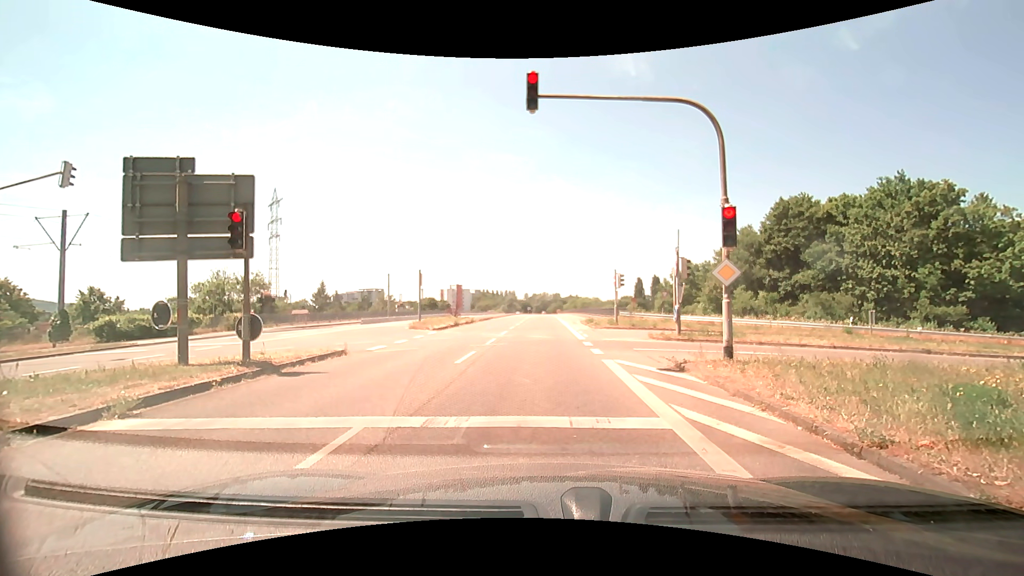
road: secondary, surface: asphalt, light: Day
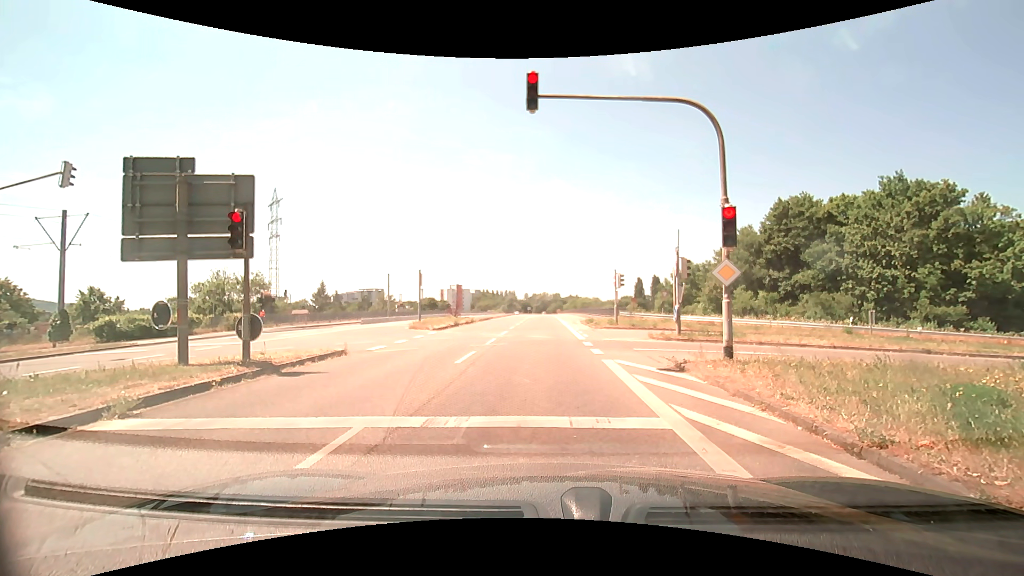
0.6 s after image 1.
(0.0, 0.0) m; 0°
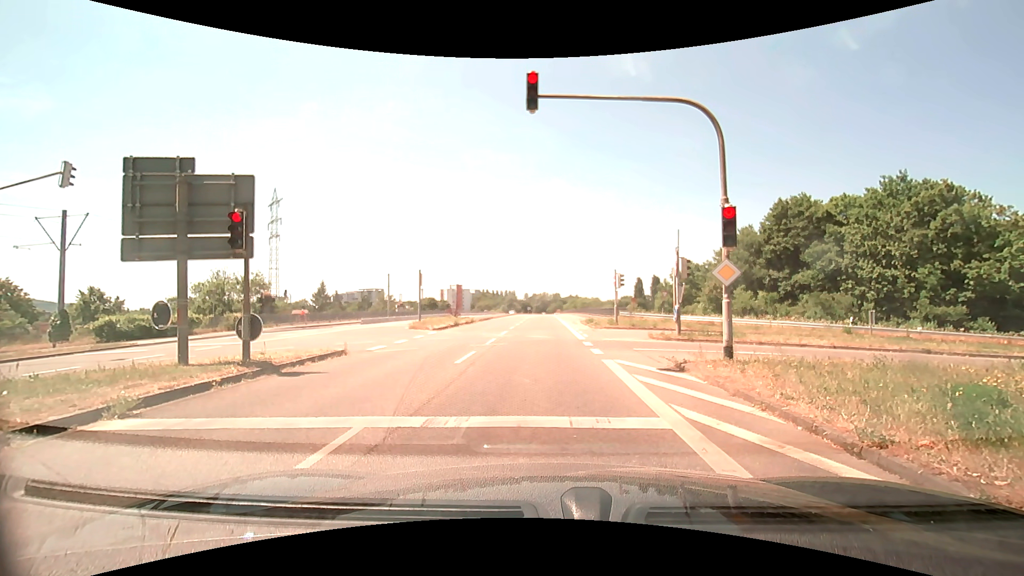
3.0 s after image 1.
(0.0, 0.0) m; 0°
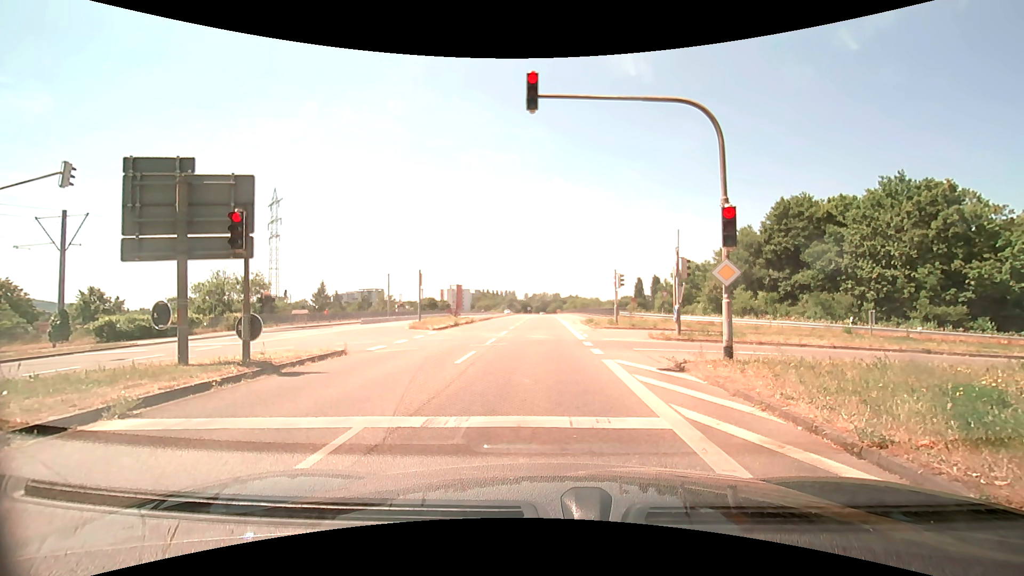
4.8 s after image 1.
(0.0, 0.0) m; 0°
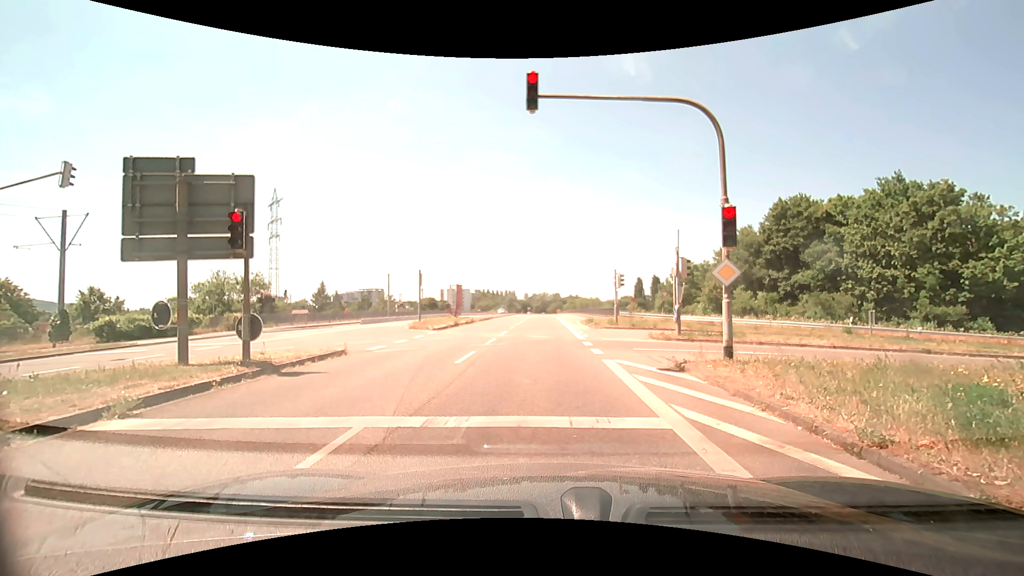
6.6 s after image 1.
(0.0, 0.0) m; 0°
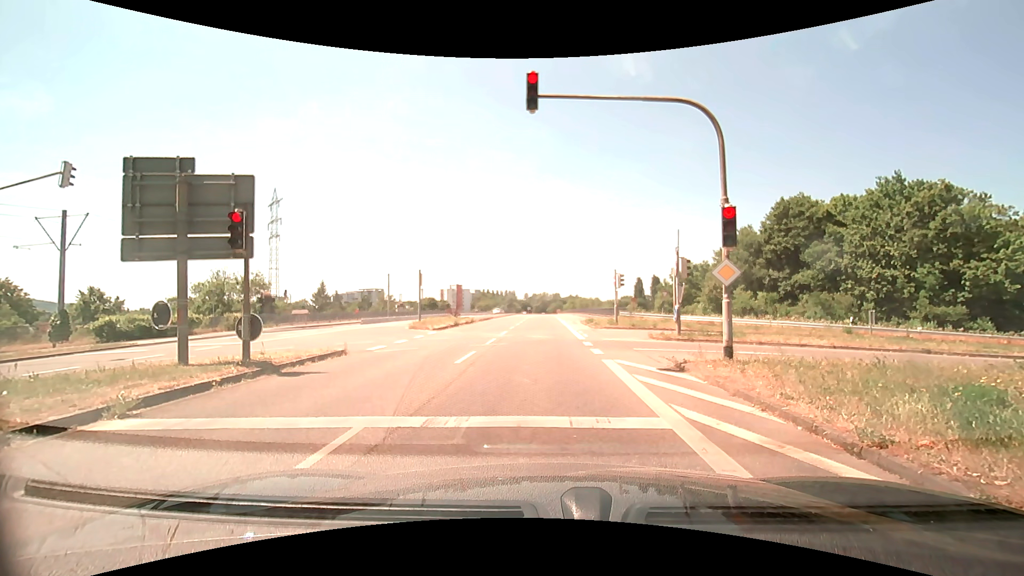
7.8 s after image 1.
(0.0, 0.0) m; 0°
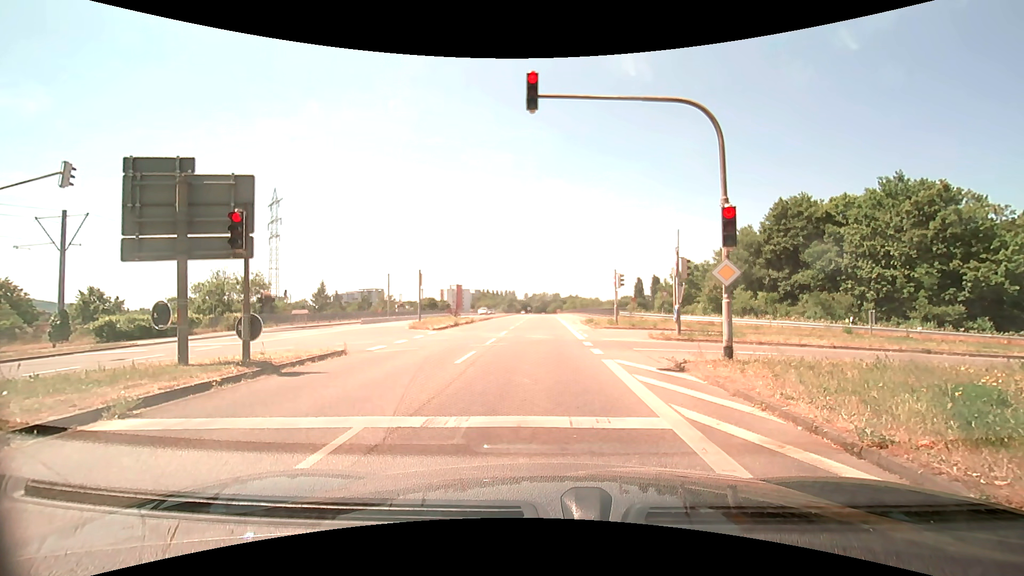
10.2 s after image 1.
(0.0, 0.0) m; 0°
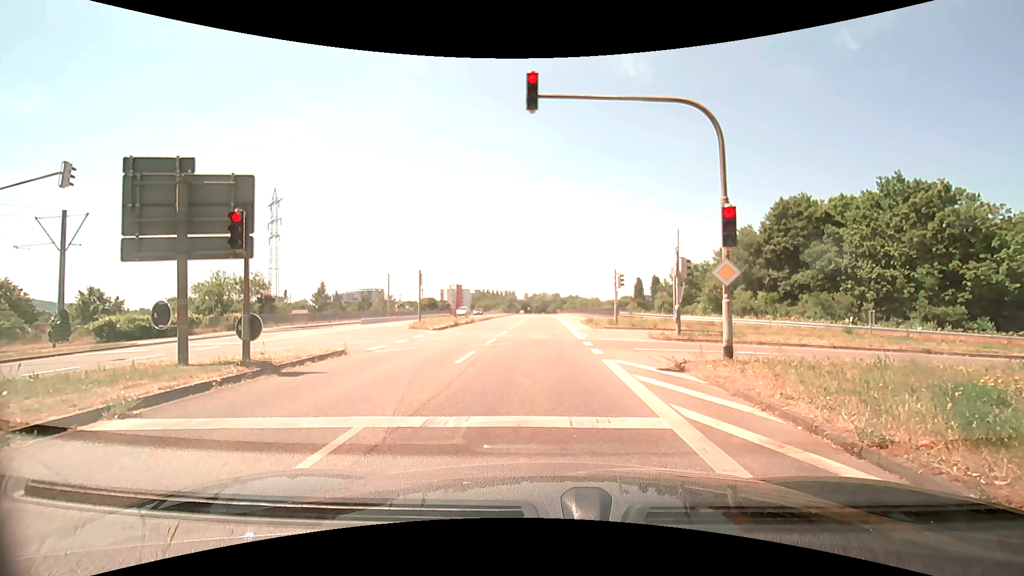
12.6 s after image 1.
(0.0, 0.0) m; 0°
